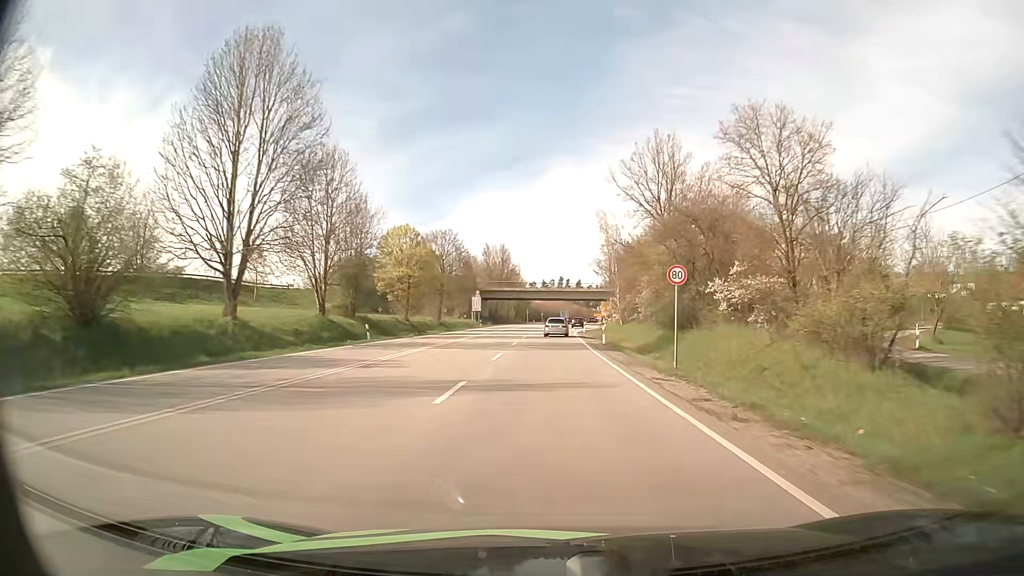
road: primary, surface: asphalt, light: Day
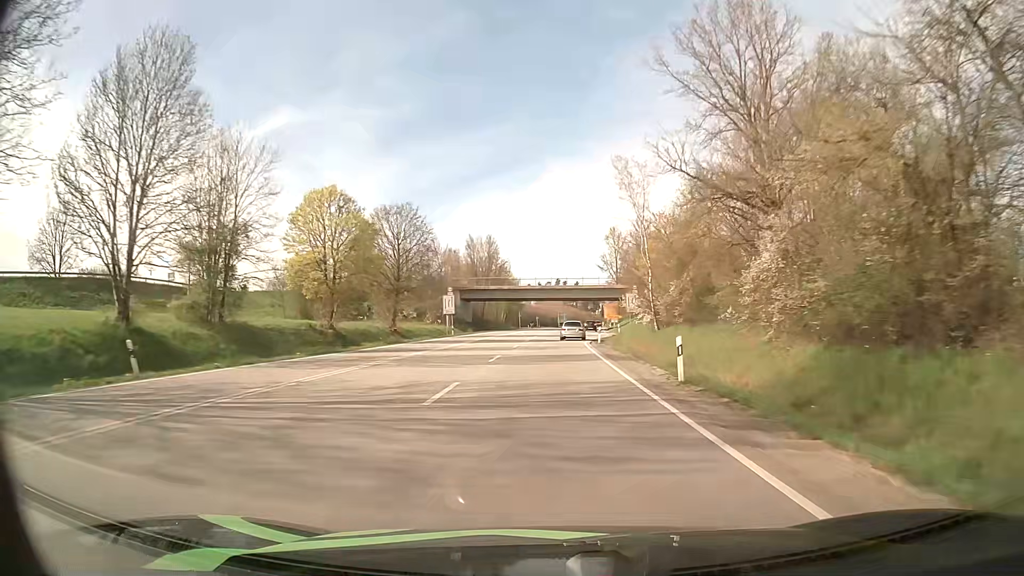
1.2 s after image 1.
(+0.1, +24.0) m; 0°
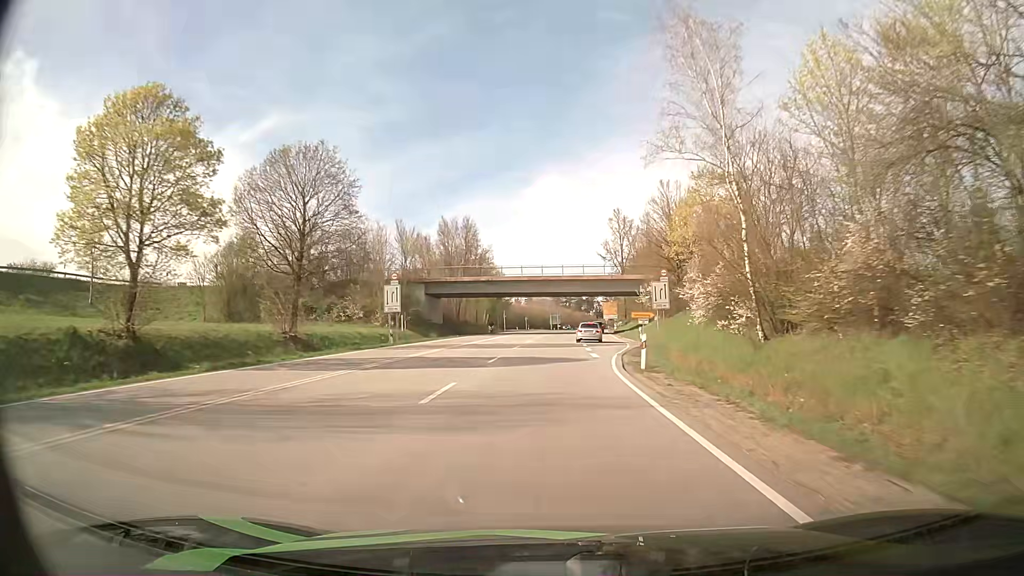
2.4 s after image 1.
(+0.1, +23.5) m; 0°
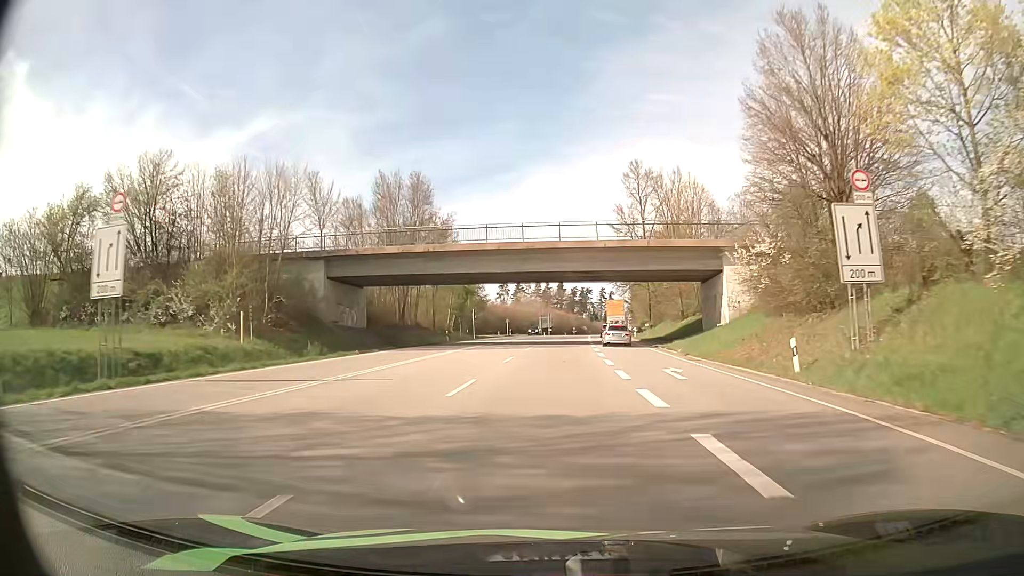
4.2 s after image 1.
(+0.4, +34.2) m; +1°
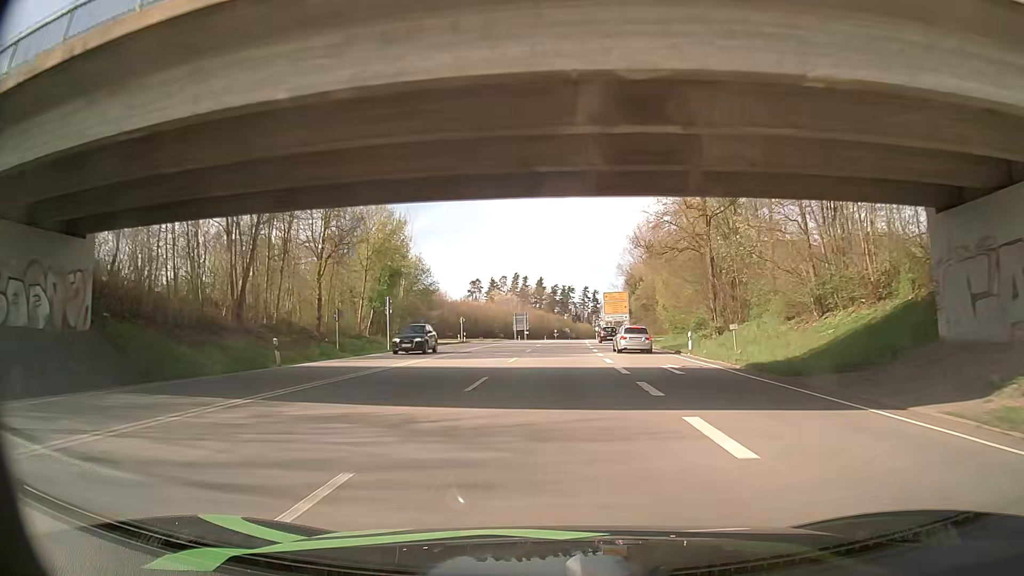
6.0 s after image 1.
(+0.5, +35.3) m; +2°
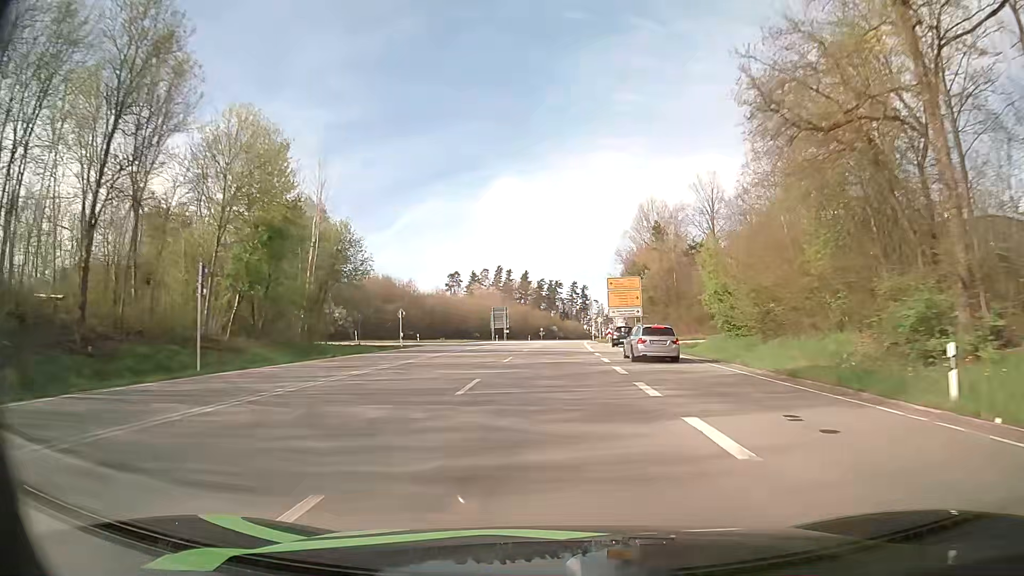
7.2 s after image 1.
(+0.2, +24.9) m; +2°
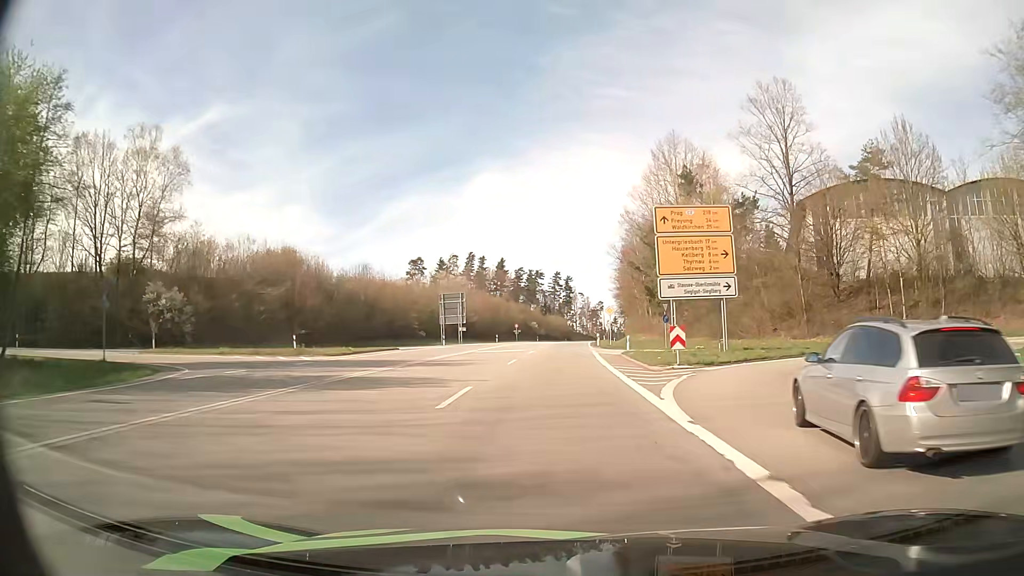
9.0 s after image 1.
(+0.1, +39.4) m; +1°
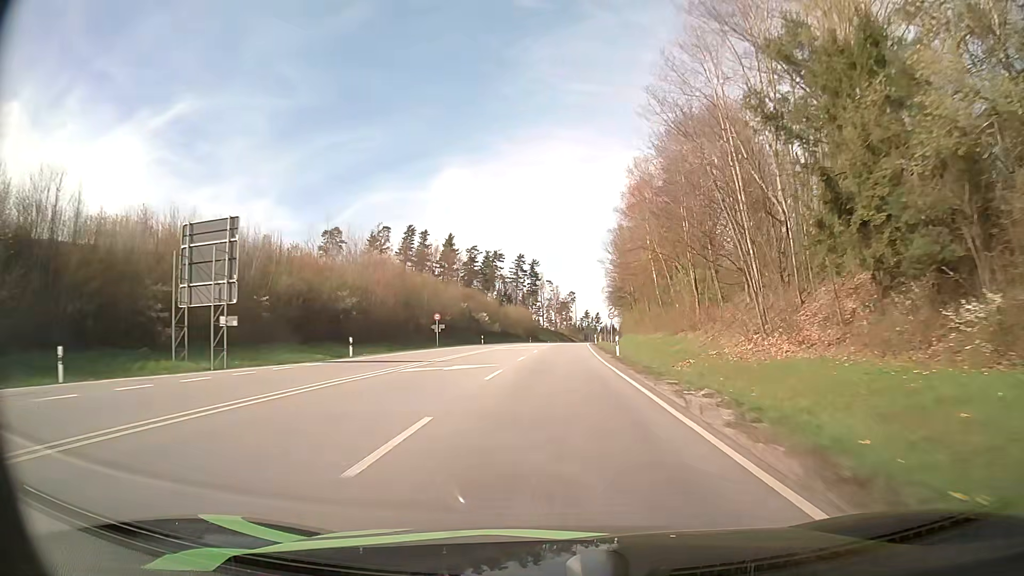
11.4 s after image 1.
(+1.4, +56.3) m; +3°
(0, +10) (0, +20) (0, +30) (+1, +40) (+1, +50) (+1, +60) (+2, +70) (+2, +80) (+3, +90) (+4, +100) m
